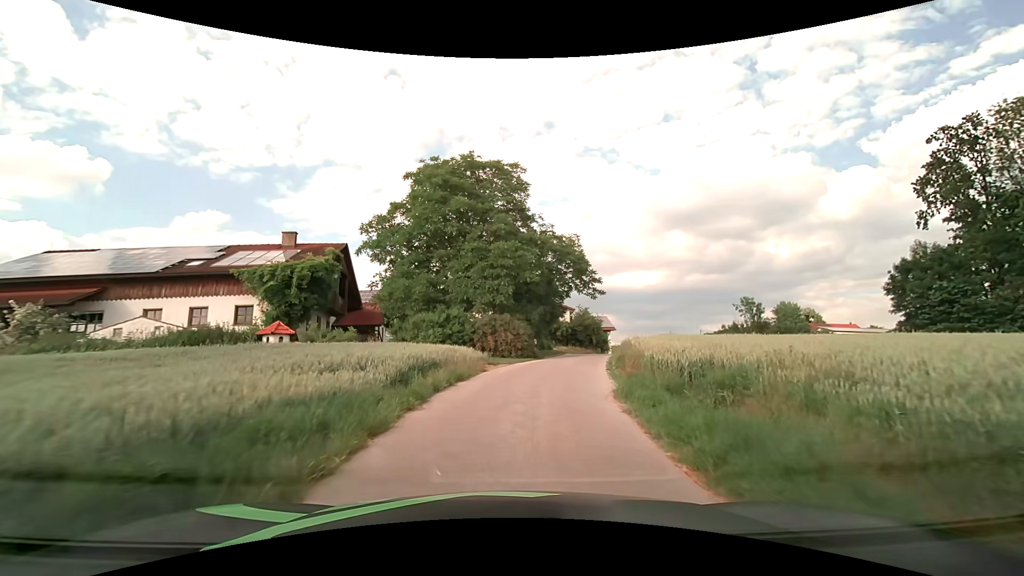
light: Day
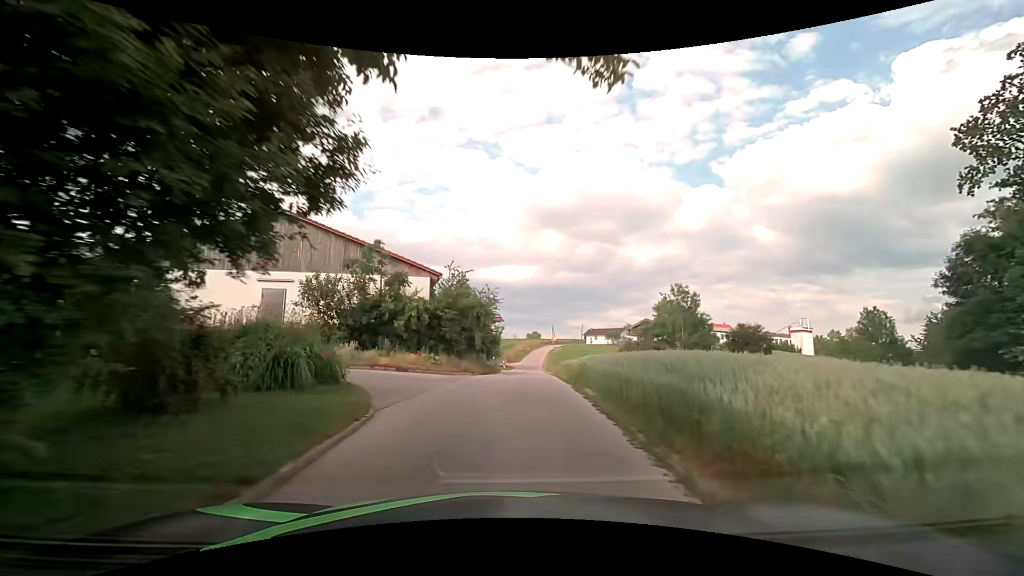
(+3.8, +28.4) m; +15°
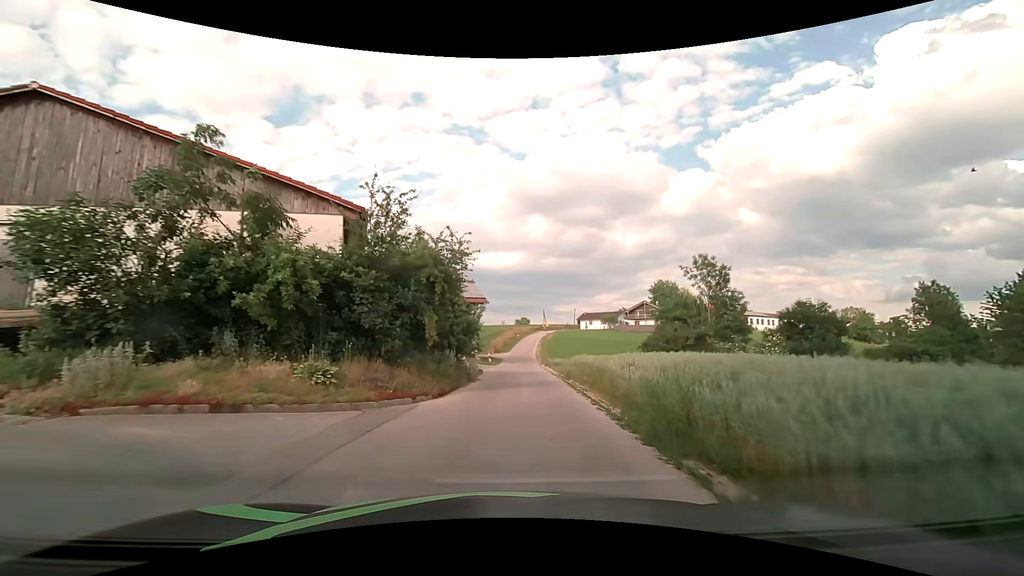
(+0.1, +11.8) m; +1°
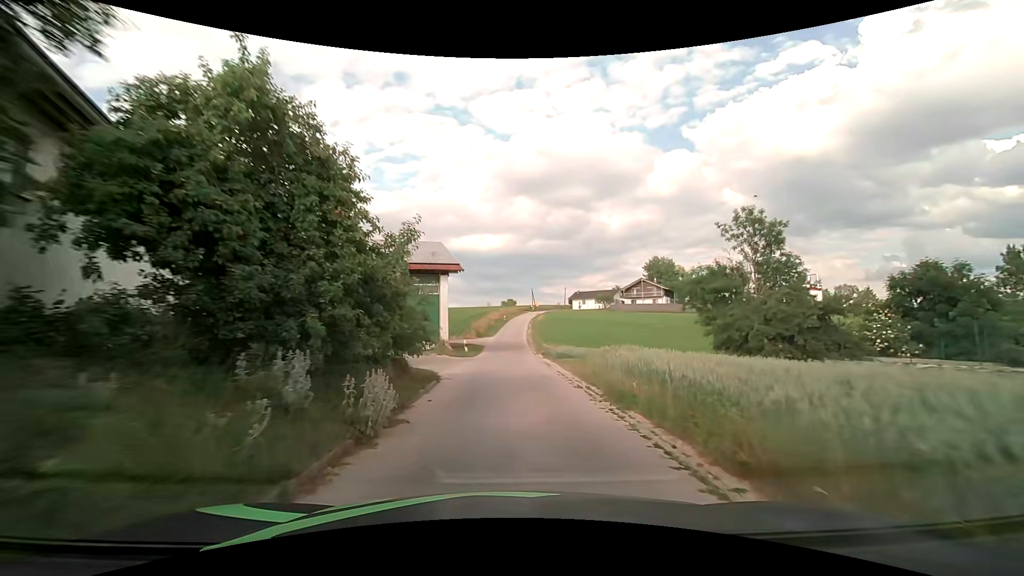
(0.0, +12.3) m; +1°
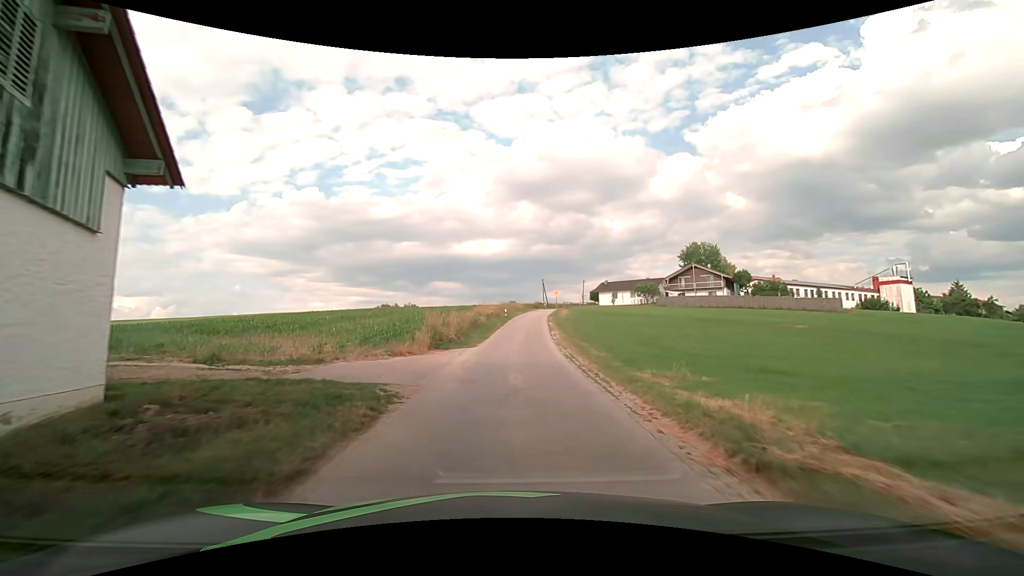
(-0.1, +33.7) m; 0°
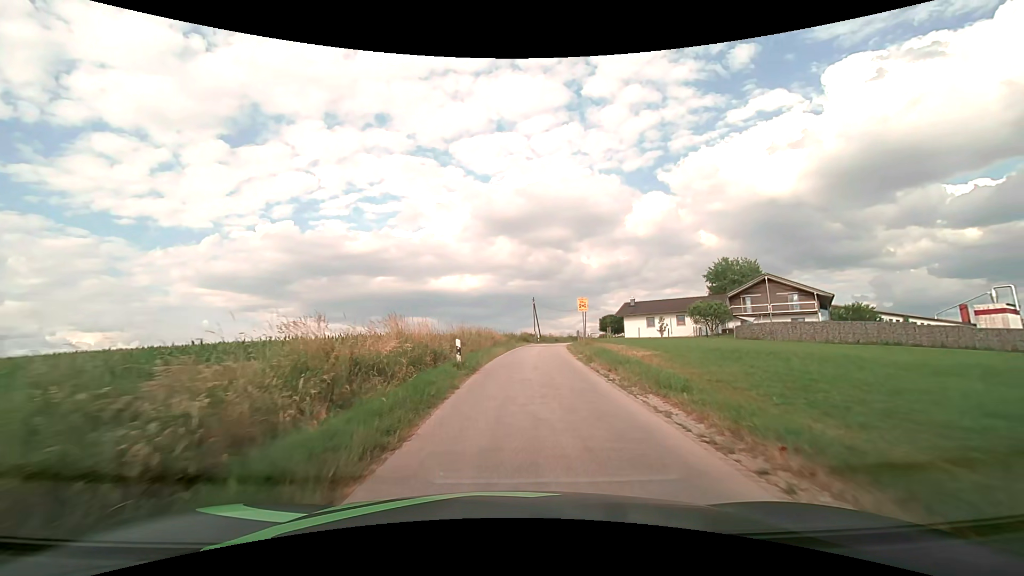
(+0.4, +34.1) m; +2°
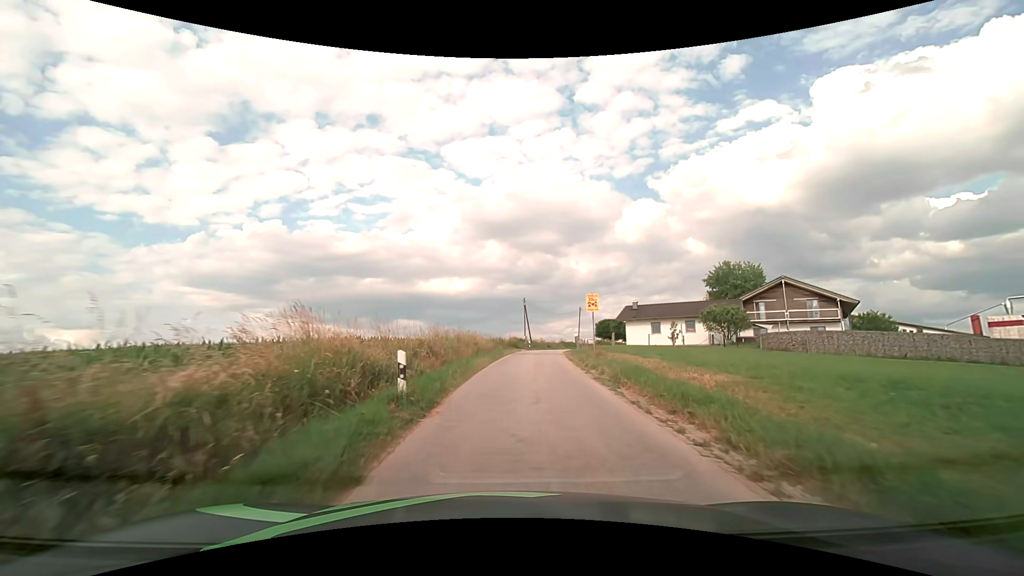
(+0.1, +6.5) m; +1°
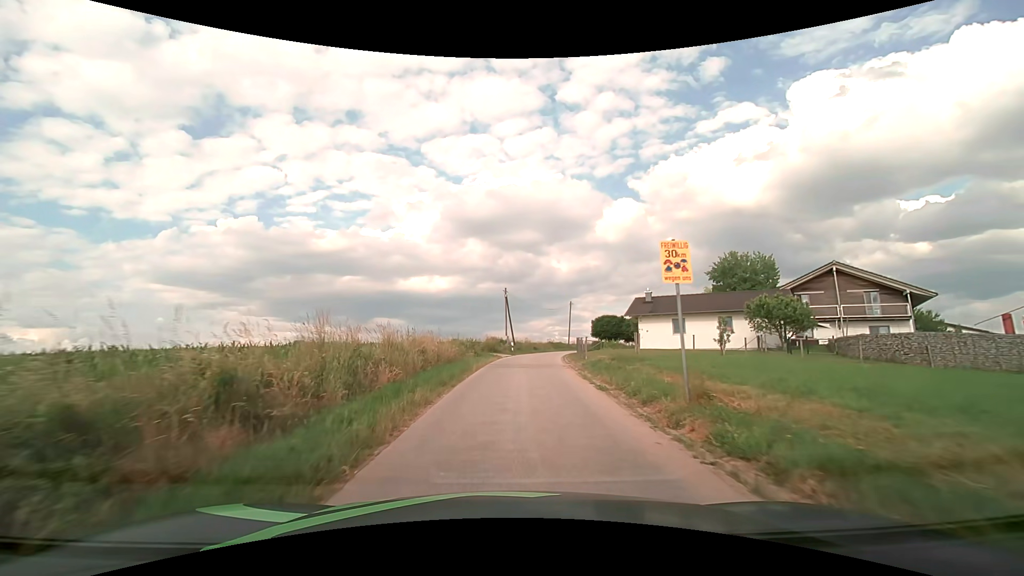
(+0.3, +12.5) m; +2°
(0, +10) (0, +20) (+1, +30) (+3, +40) (+5, +50) (+8, +59) (+11, +69) (+16, +78) (+20, +86) (+26, +95) m
